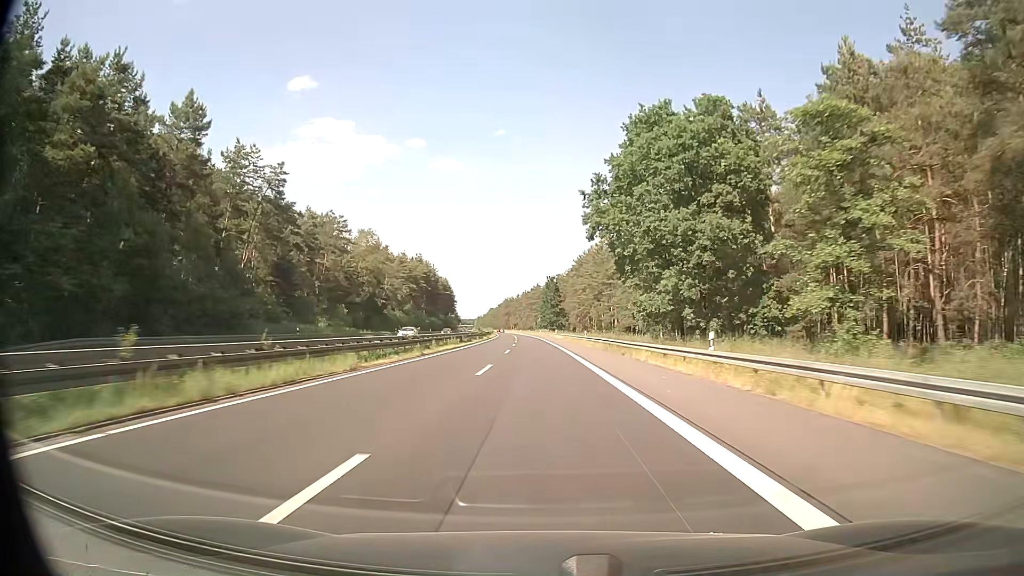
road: trunk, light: Day
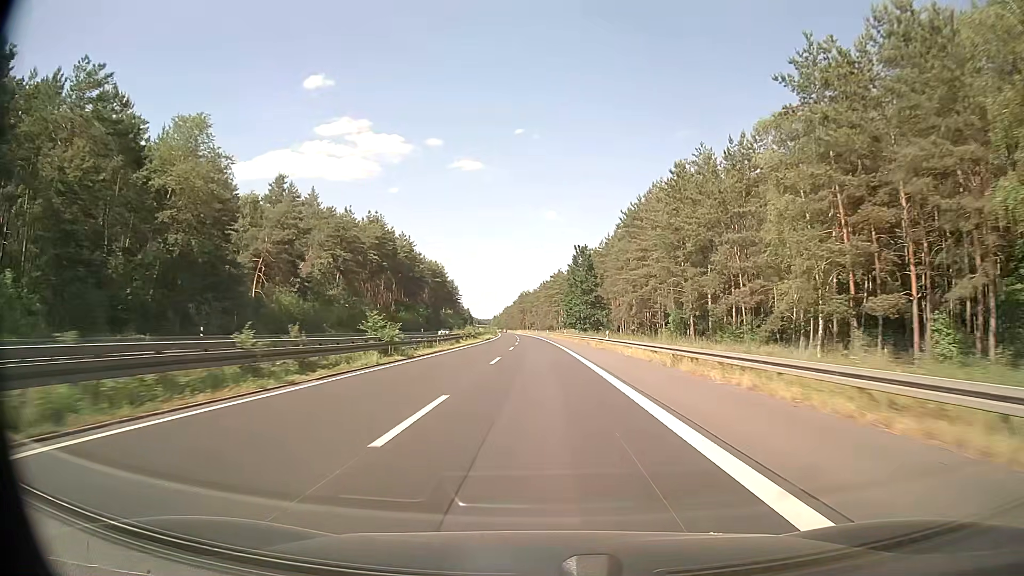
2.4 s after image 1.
(-0.7, +69.6) m; -1°
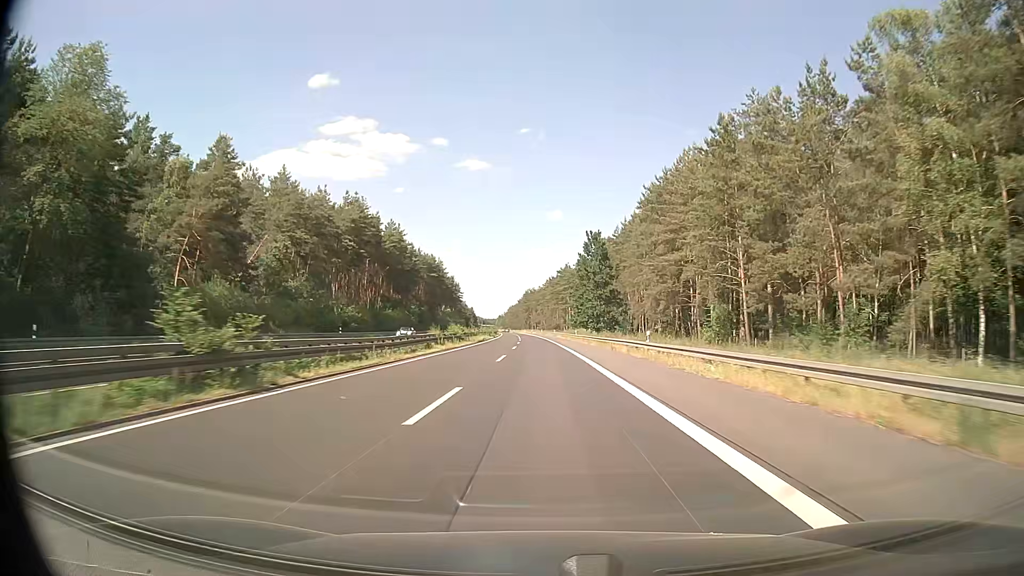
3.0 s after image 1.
(-0.1, +17.4) m; -1°
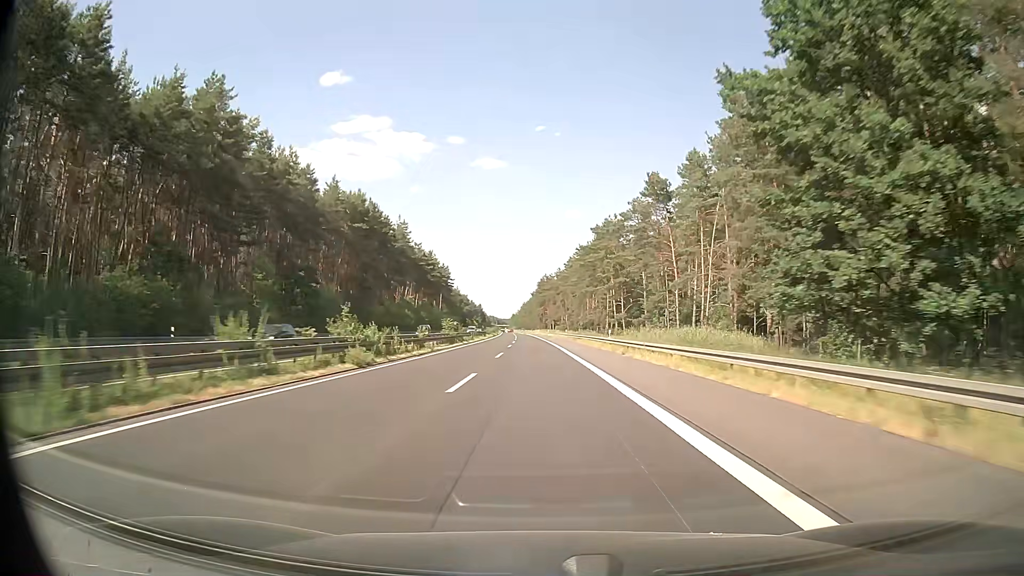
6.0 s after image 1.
(-1.2, +87.2) m; -1°
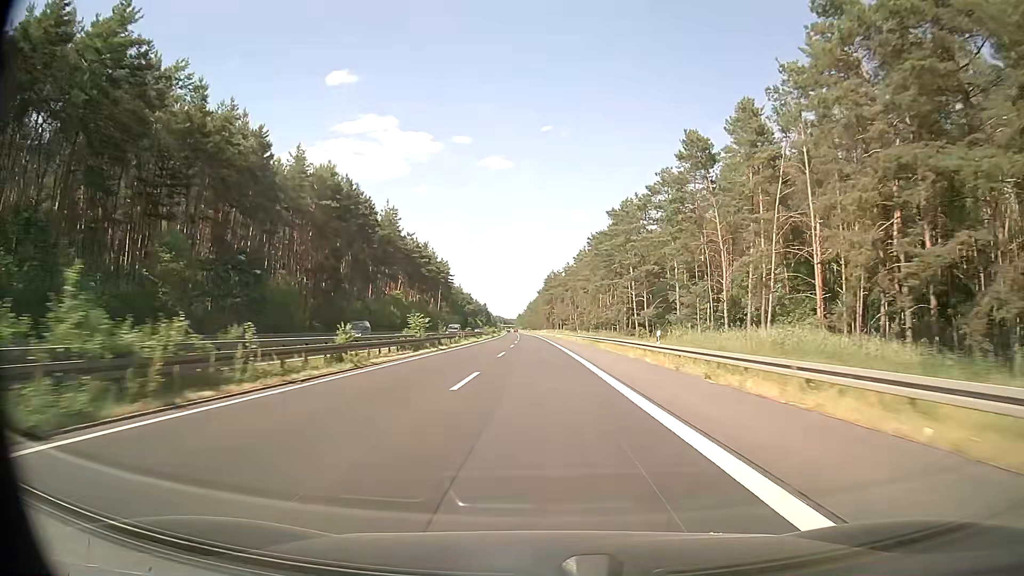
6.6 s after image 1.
(-0.2, +17.5) m; -1°
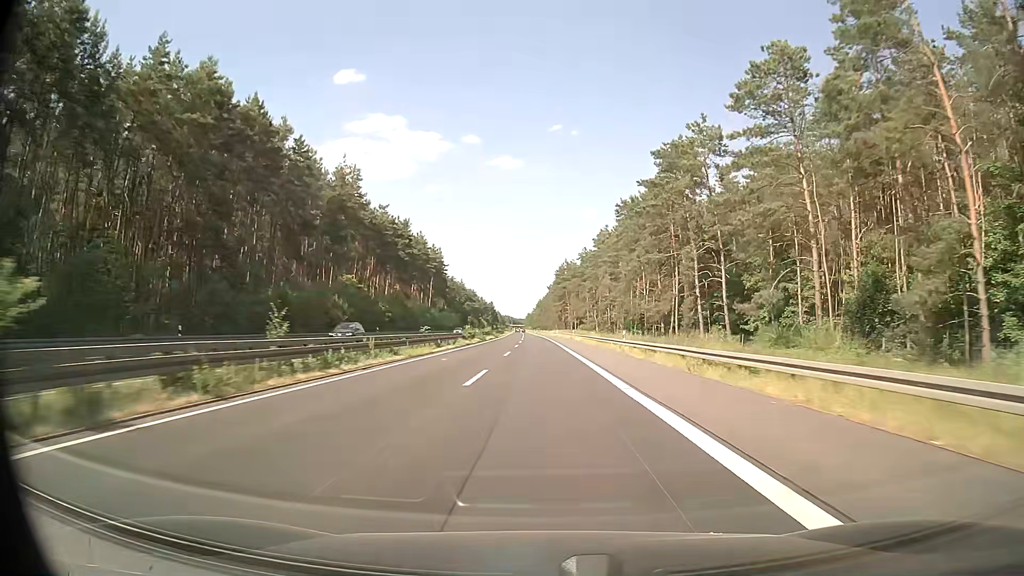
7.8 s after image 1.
(-0.4, +34.9) m; -1°
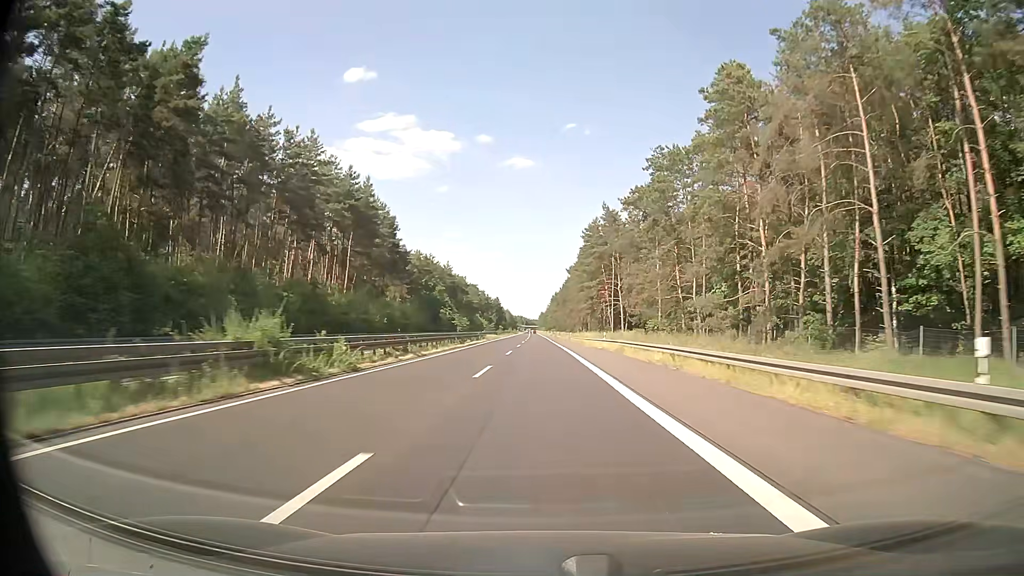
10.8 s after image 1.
(-0.7, +87.3) m; -1°
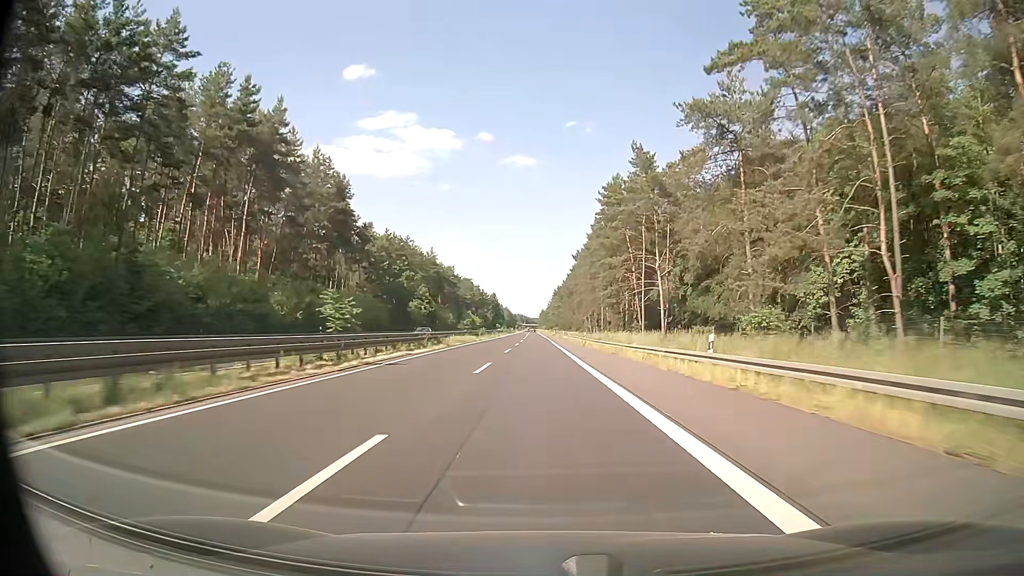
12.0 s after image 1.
(+0.1, +34.9) m; 0°
(0, +10) (0, +20) (0, +30) (0, +40) (0, +50) (0, +60) (0, +70) (-1, +80) (-1, +90) (-1, +100) m
